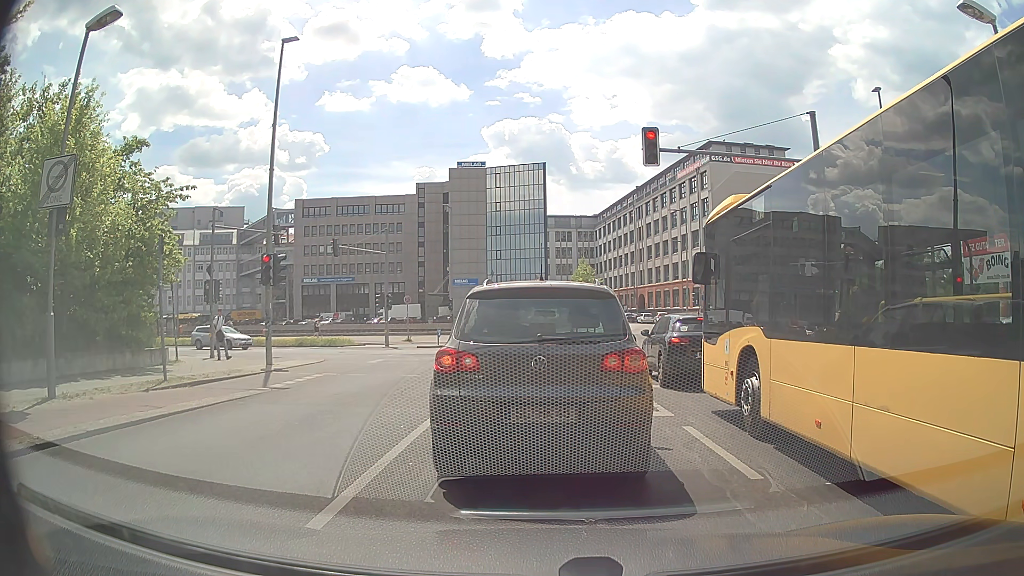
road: unclassified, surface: asphalt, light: Day
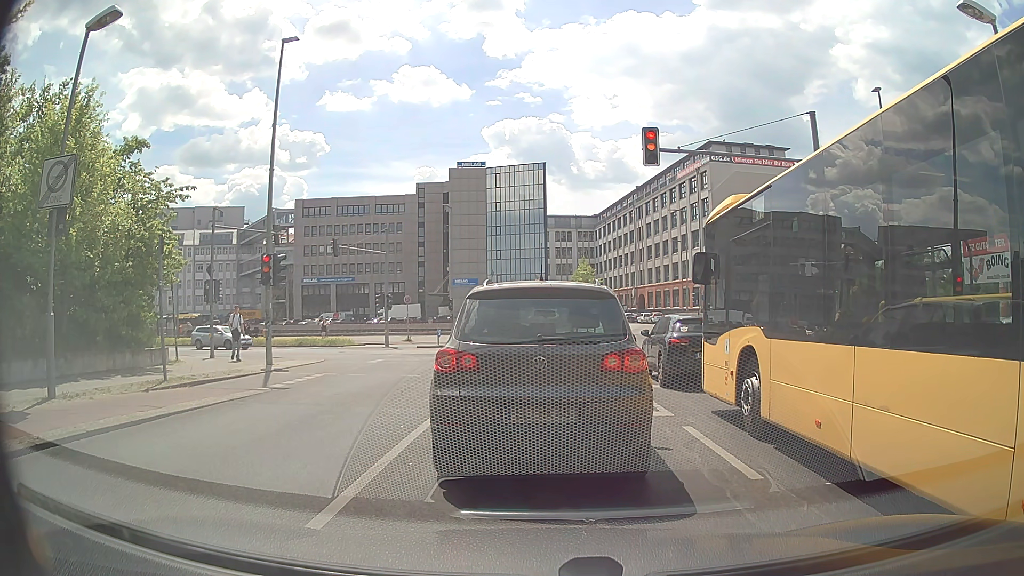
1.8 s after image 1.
(0.0, 0.0) m; 0°
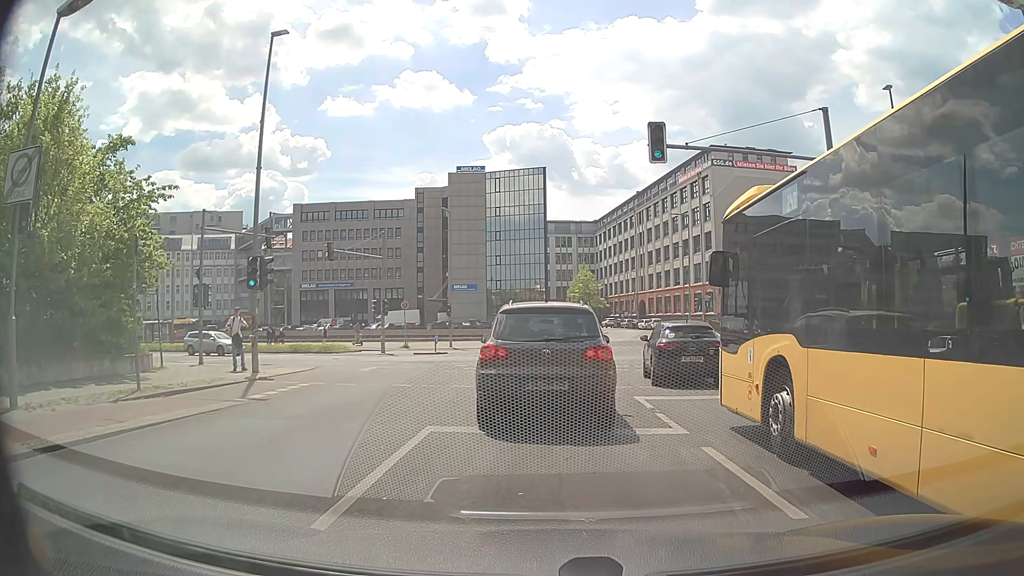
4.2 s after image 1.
(0.0, +1.2) m; 0°
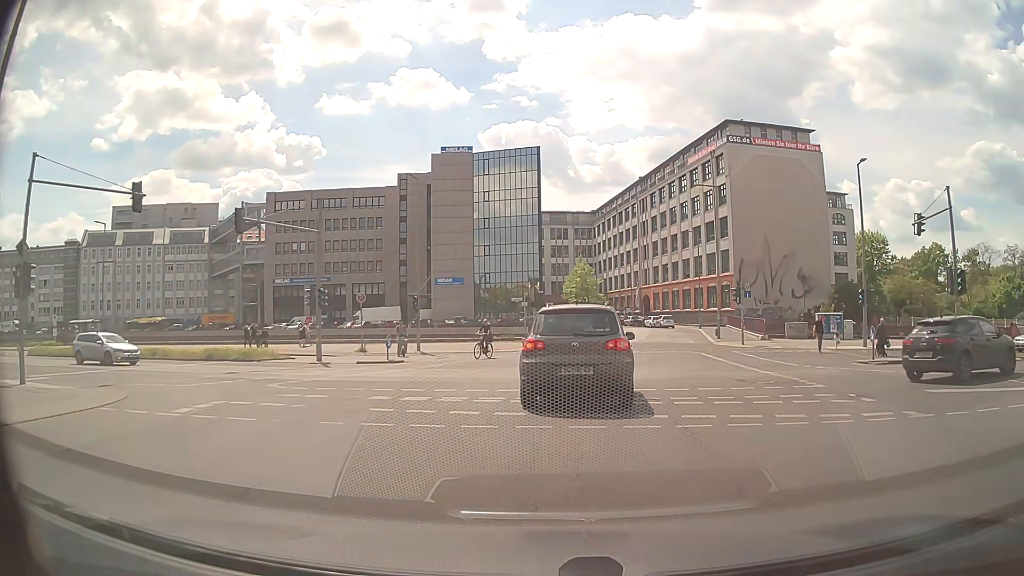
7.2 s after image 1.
(-0.4, +11.9) m; -2°
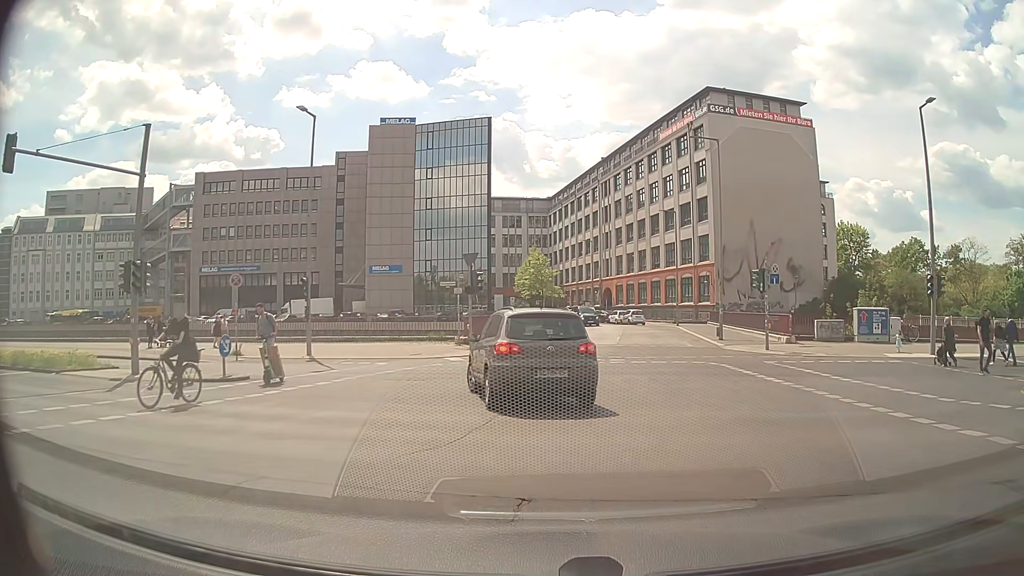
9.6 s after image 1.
(+0.4, +11.8) m; +4°
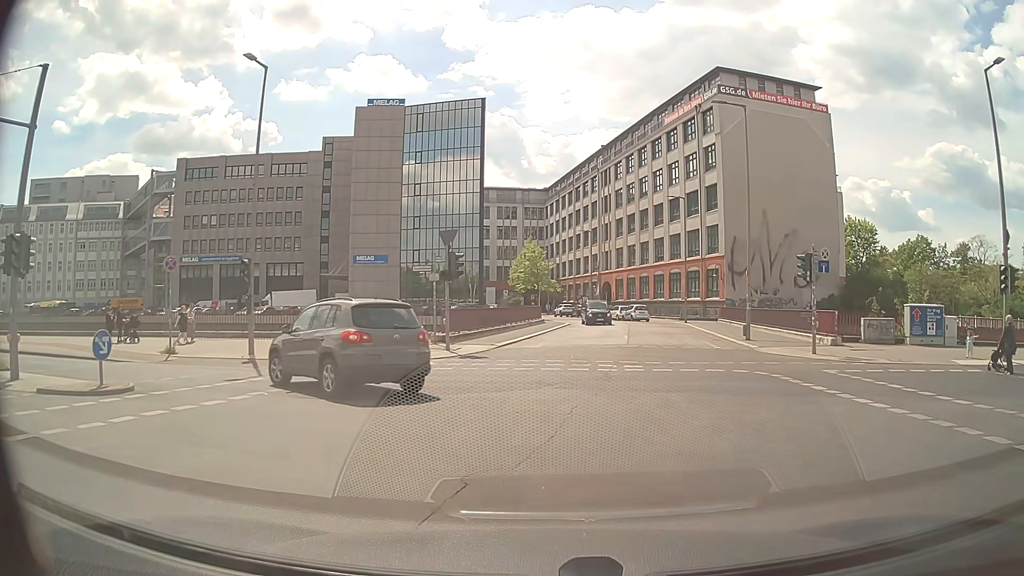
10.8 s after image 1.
(0.0, +5.6) m; 0°
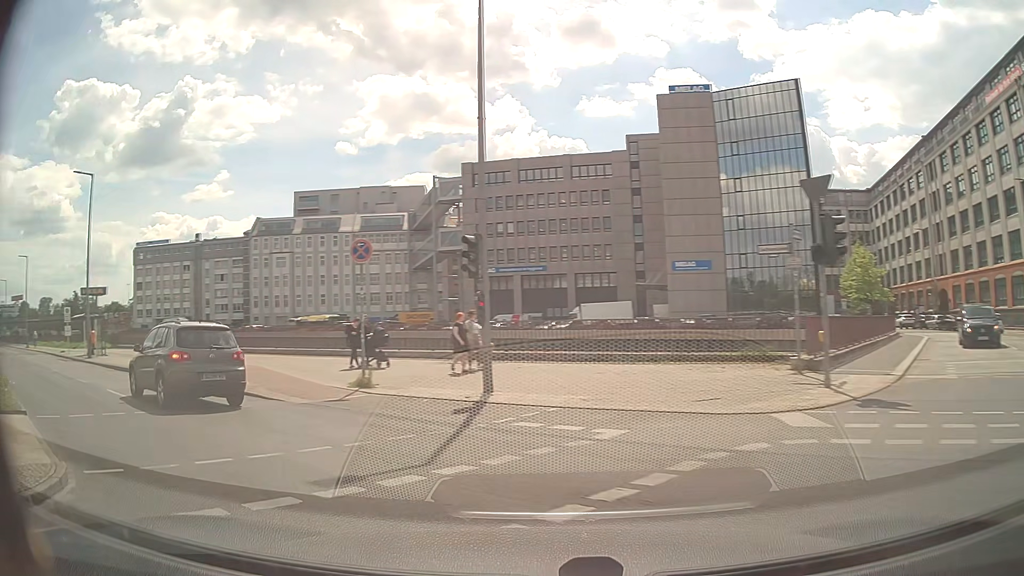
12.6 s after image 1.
(-1.7, +9.9) m; -28°
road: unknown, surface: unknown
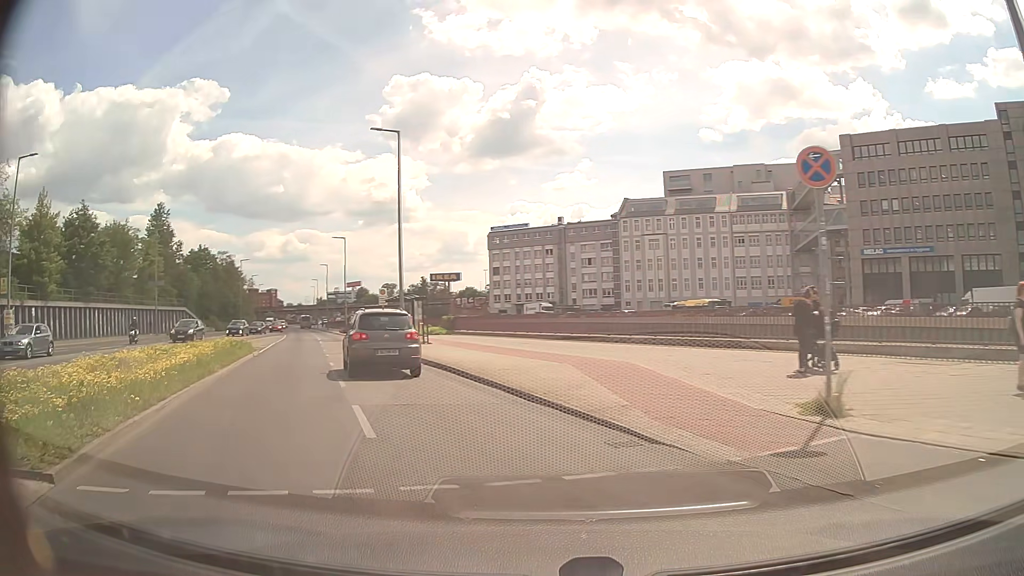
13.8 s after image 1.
(-2.3, +7.4) m; -31°
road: secondary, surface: asphalt
(-2, +10) (-4, +19) (-8, +29) (-11, +38) (-14, +48) (-18, +57) (-21, +67) (-25, +76) (-28, +85) (-32, +95) m
